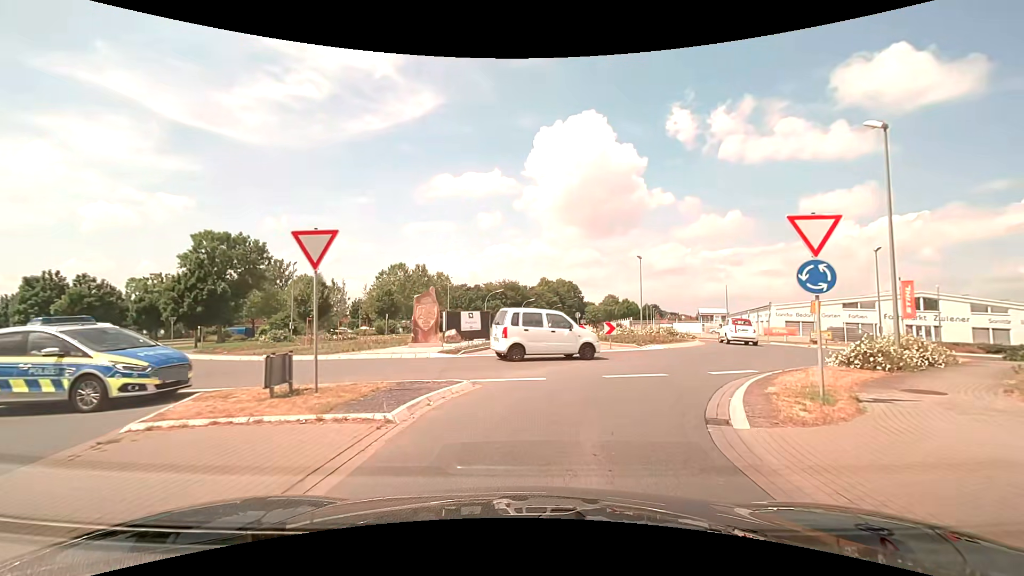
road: secondary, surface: asphalt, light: Day
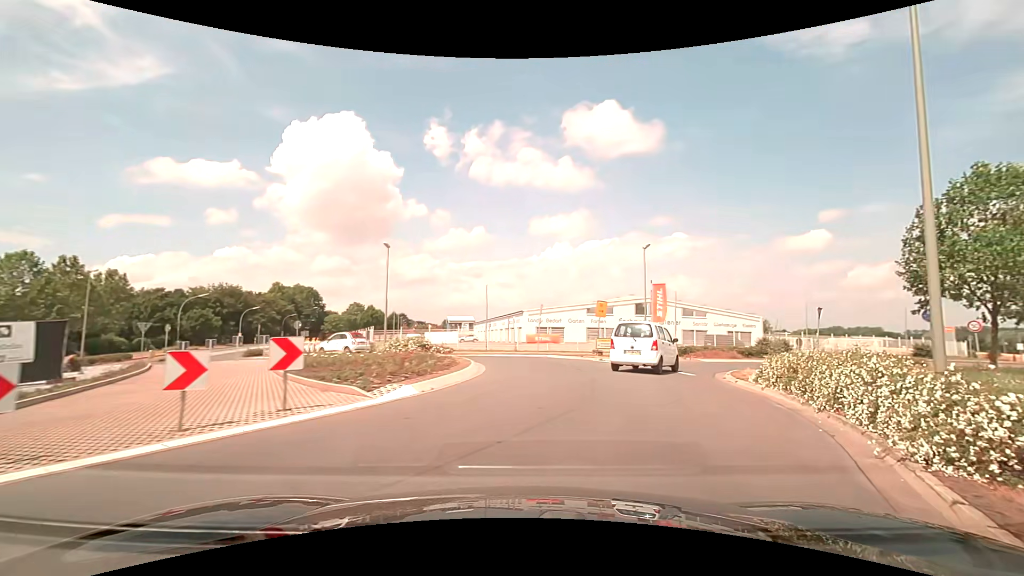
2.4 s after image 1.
(+2.3, +13.2) m; +28°
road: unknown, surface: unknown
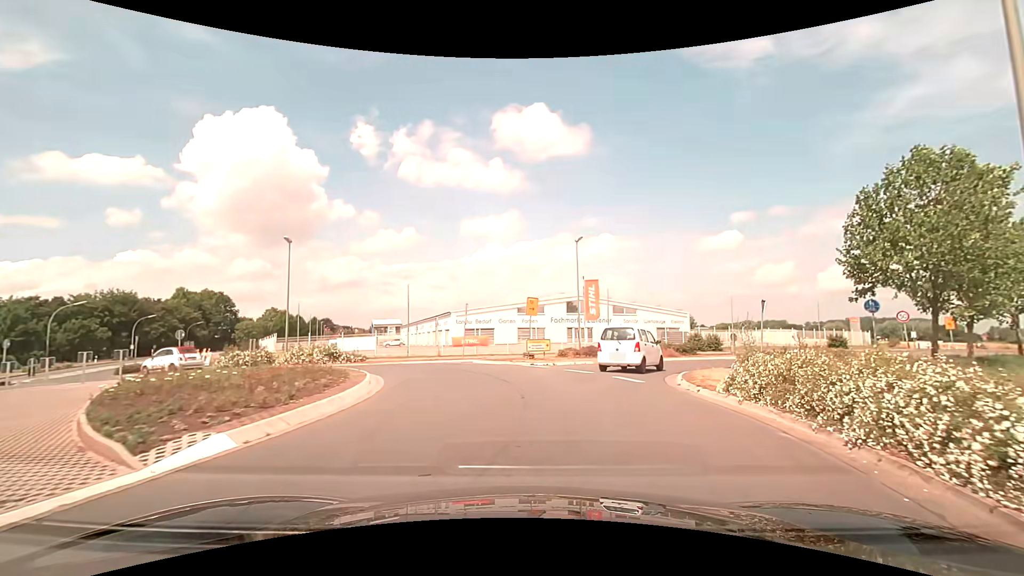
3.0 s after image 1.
(+0.2, +3.5) m; +7°
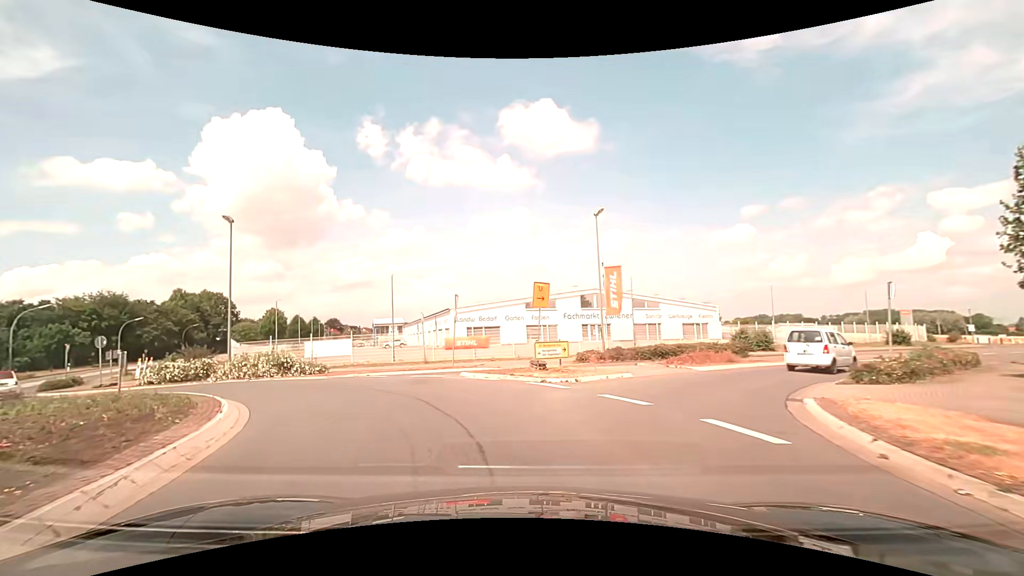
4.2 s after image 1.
(+0.2, +7.5) m; 0°
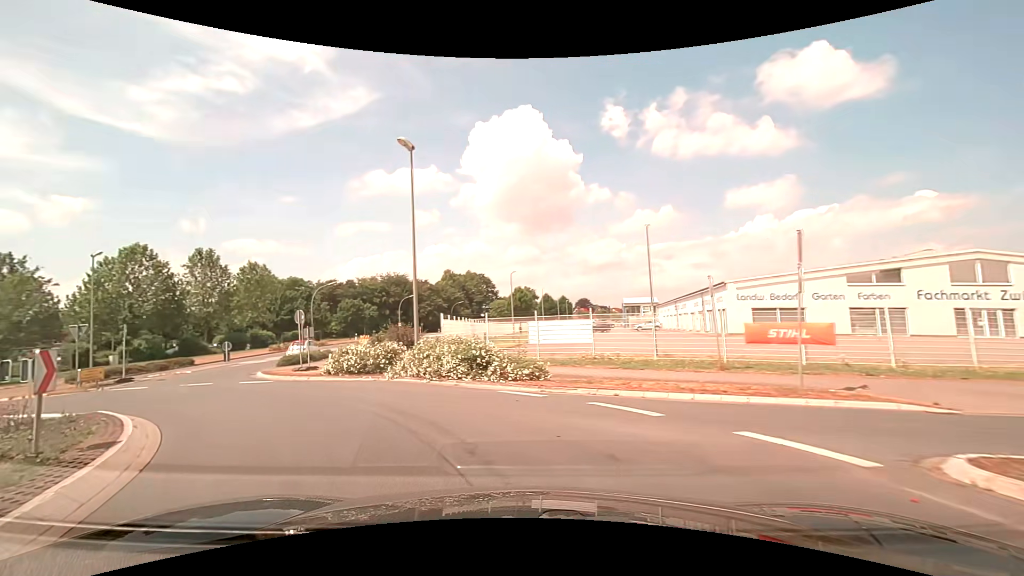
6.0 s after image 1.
(-2.6, +11.9) m; -27°
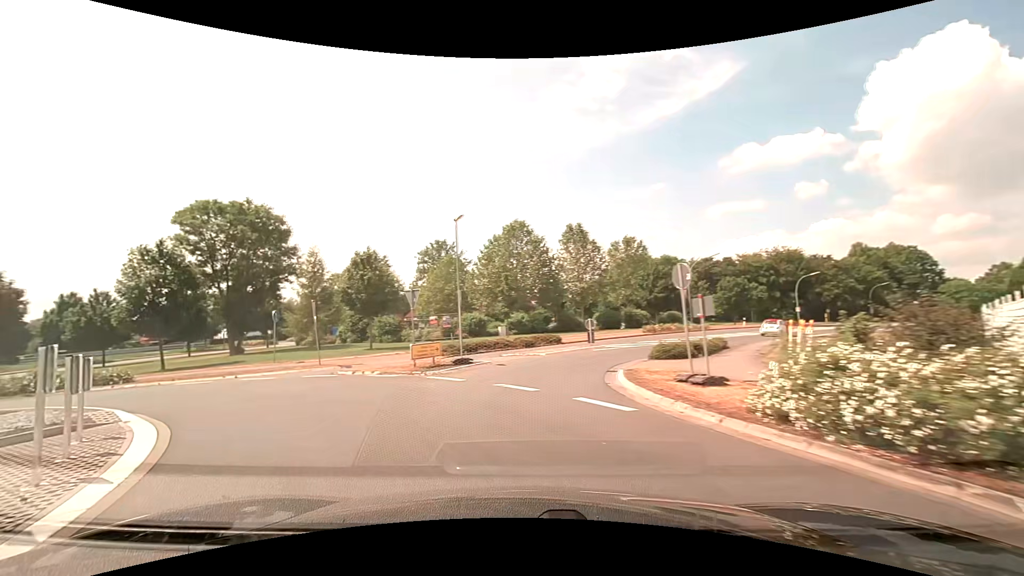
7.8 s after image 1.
(-4.2, +11.8) m; -41°
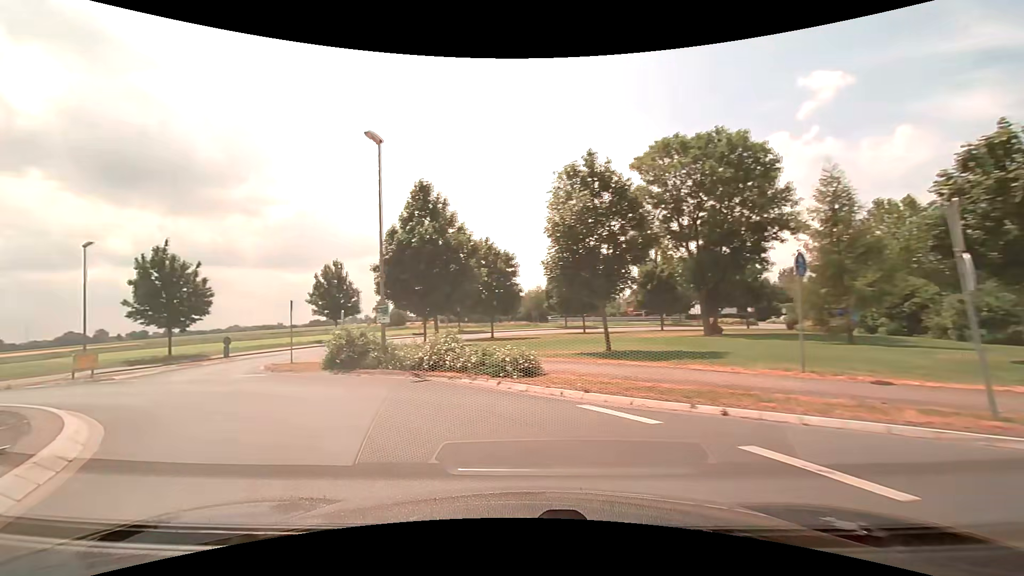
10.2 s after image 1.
(-7.0, +15.0) m; -50°
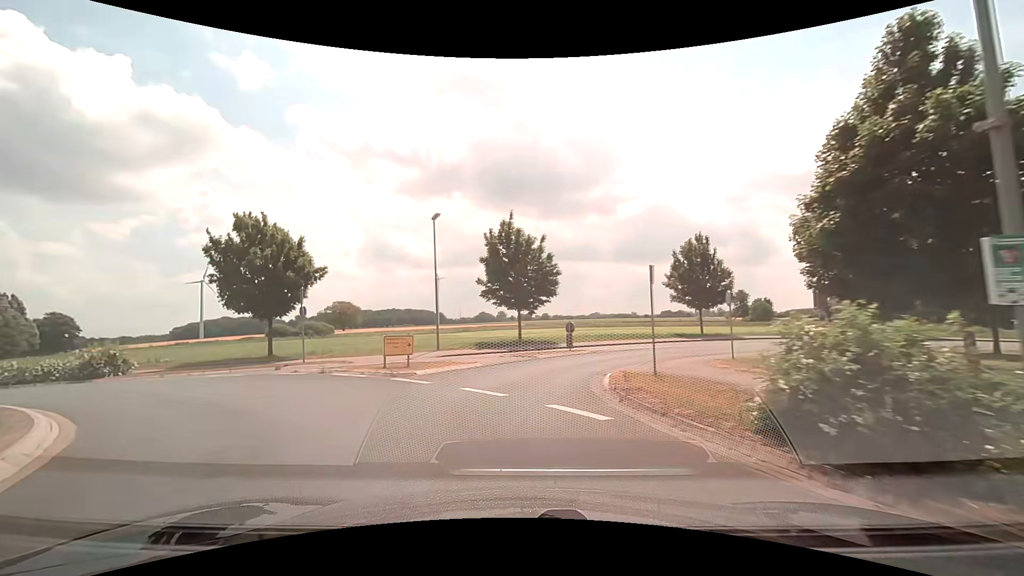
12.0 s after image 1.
(-4.2, +11.6) m; -38°
